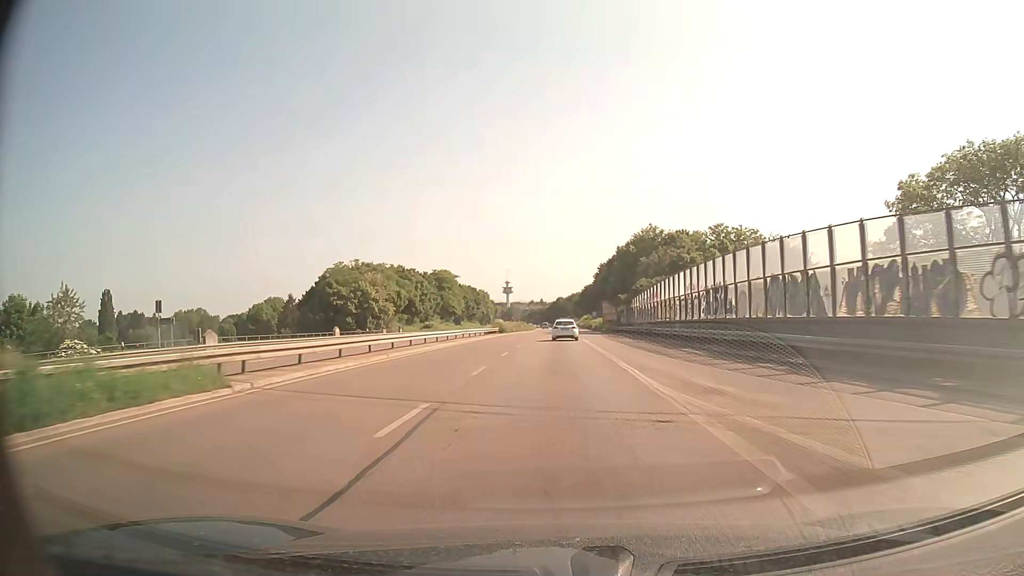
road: trunk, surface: asphalt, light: Day
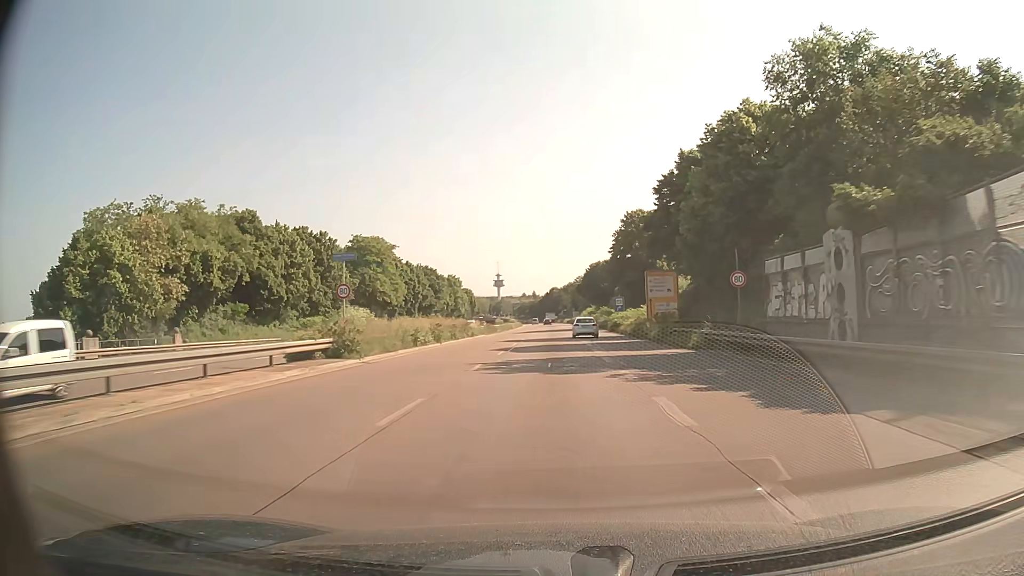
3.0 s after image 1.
(+0.9, +61.6) m; +1°
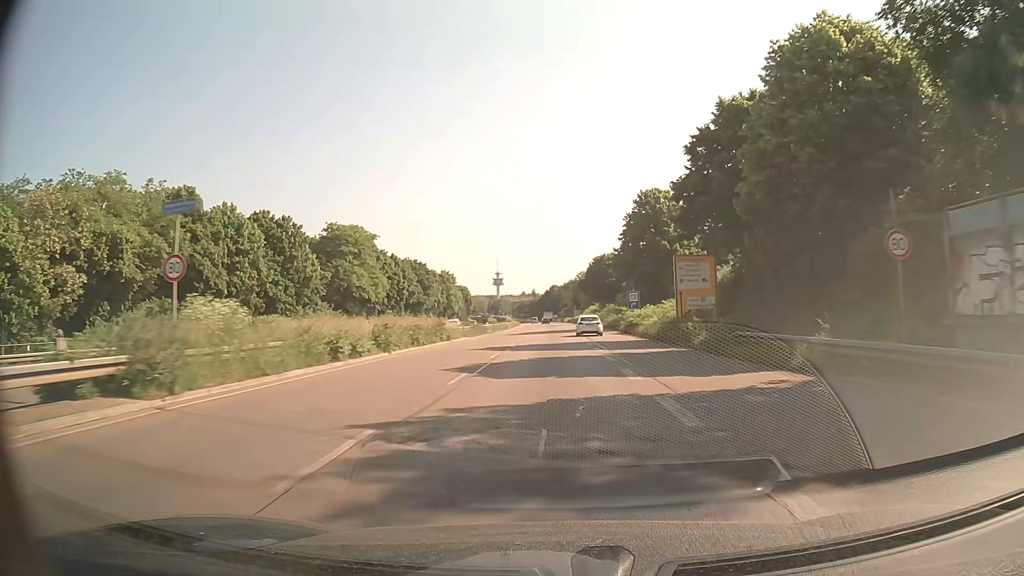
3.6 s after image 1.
(0.0, +12.4) m; 0°
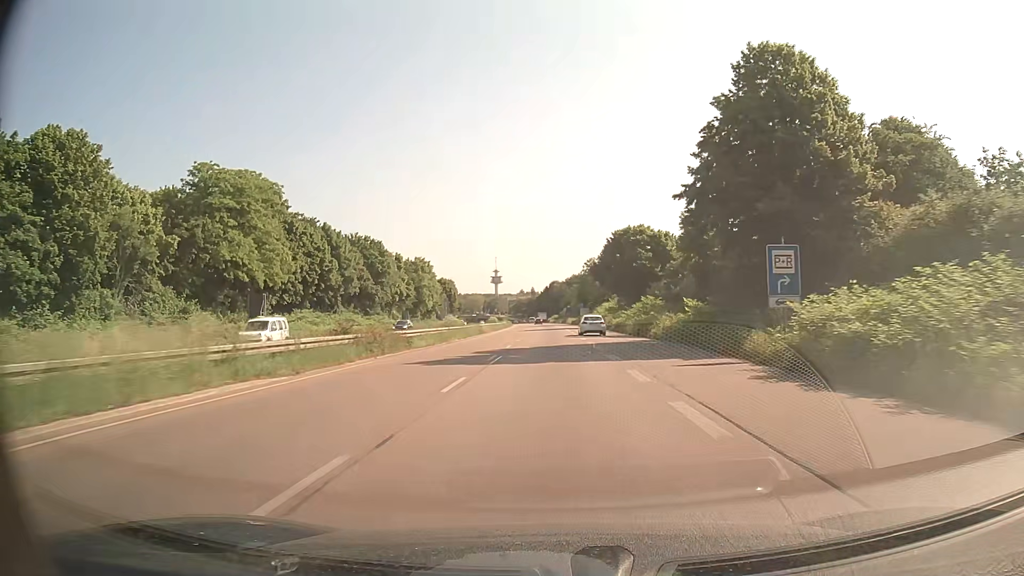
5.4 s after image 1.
(-0.1, +37.4) m; 0°
(0, +10) (0, +20) (0, +30) (0, +40) (0, +50) (0, +60) (0, +70) (-1, +80) (-1, +90) (-1, +100) m
